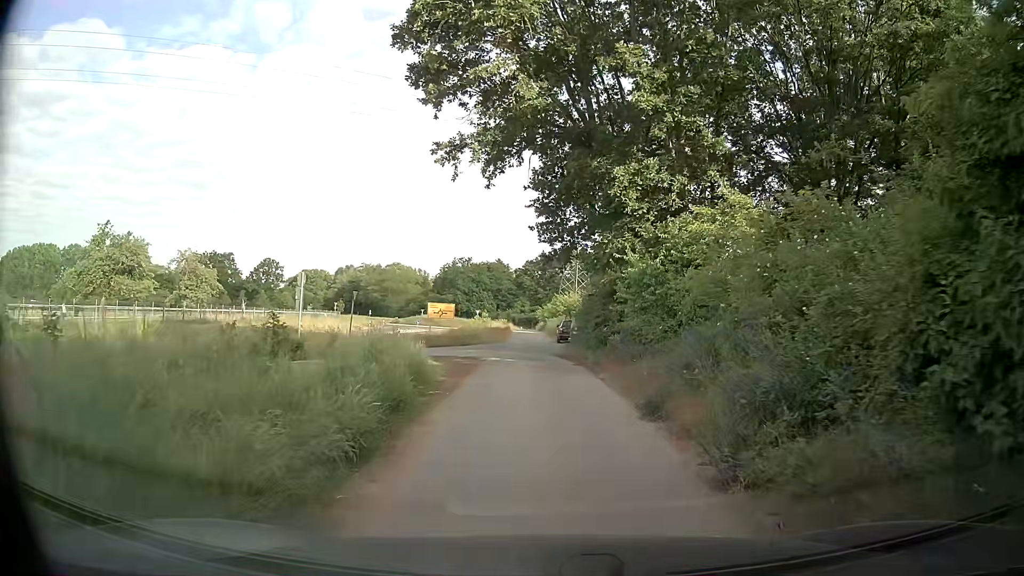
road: secondary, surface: asphalt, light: Day
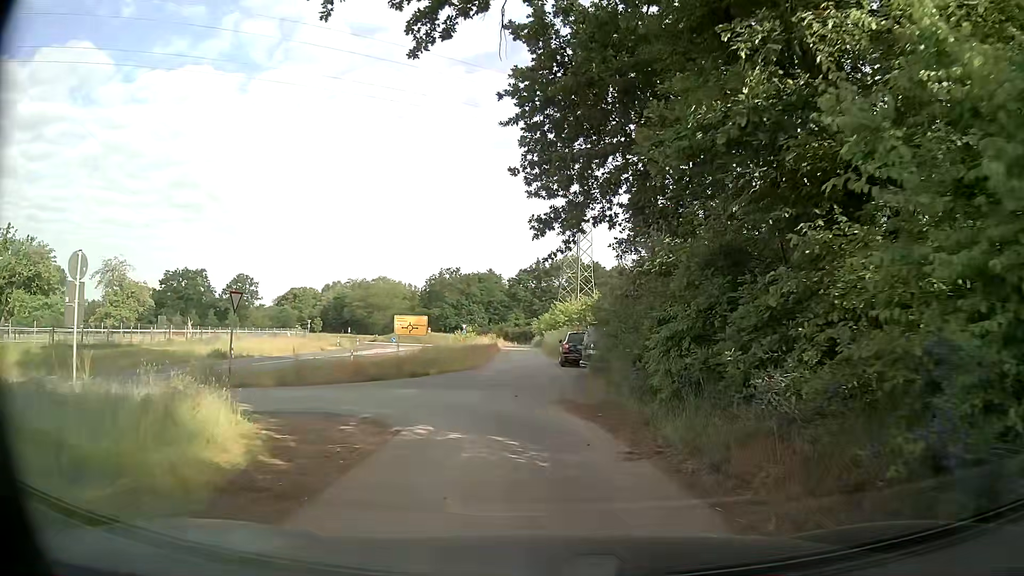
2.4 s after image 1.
(-0.1, +13.6) m; 0°
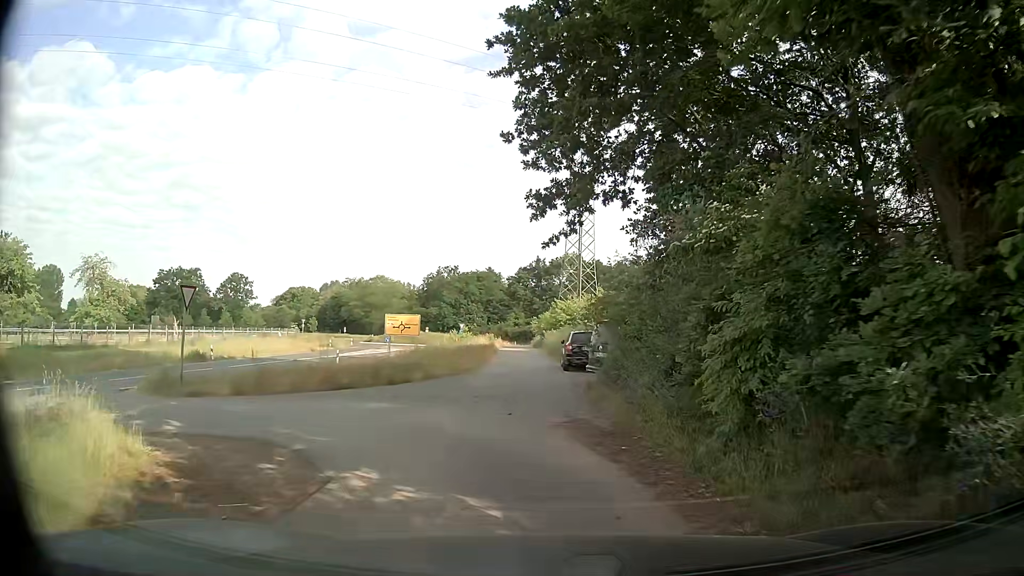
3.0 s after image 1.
(0.0, +3.2) m; 0°
